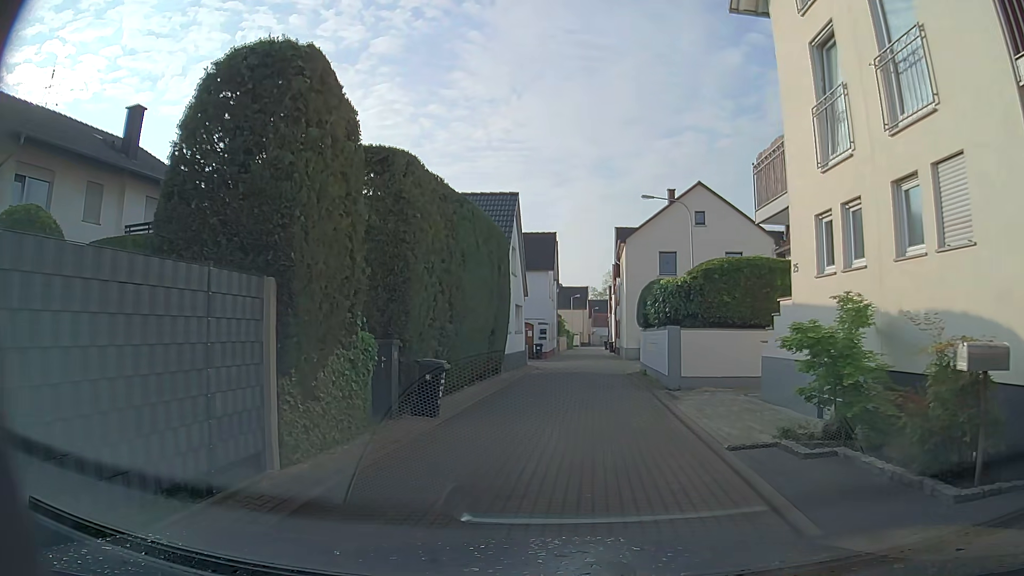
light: Day
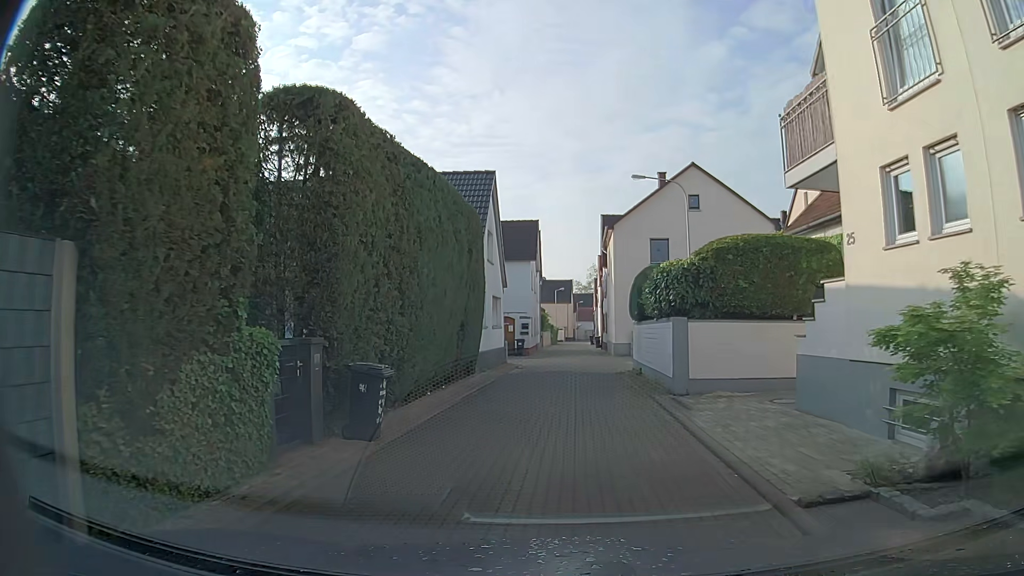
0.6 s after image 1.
(+0.1, +2.9) m; +1°
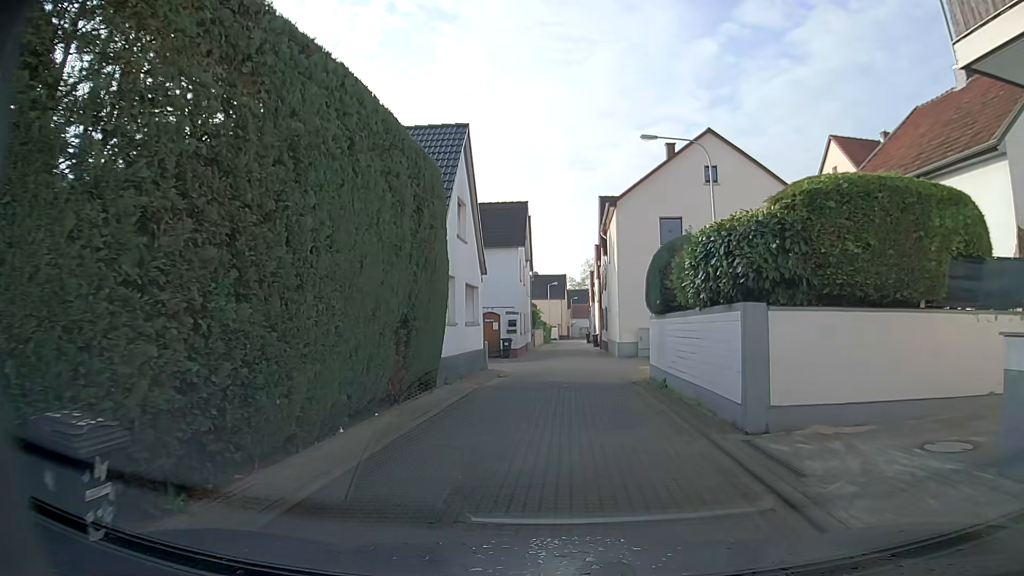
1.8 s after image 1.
(0.0, +5.5) m; -1°
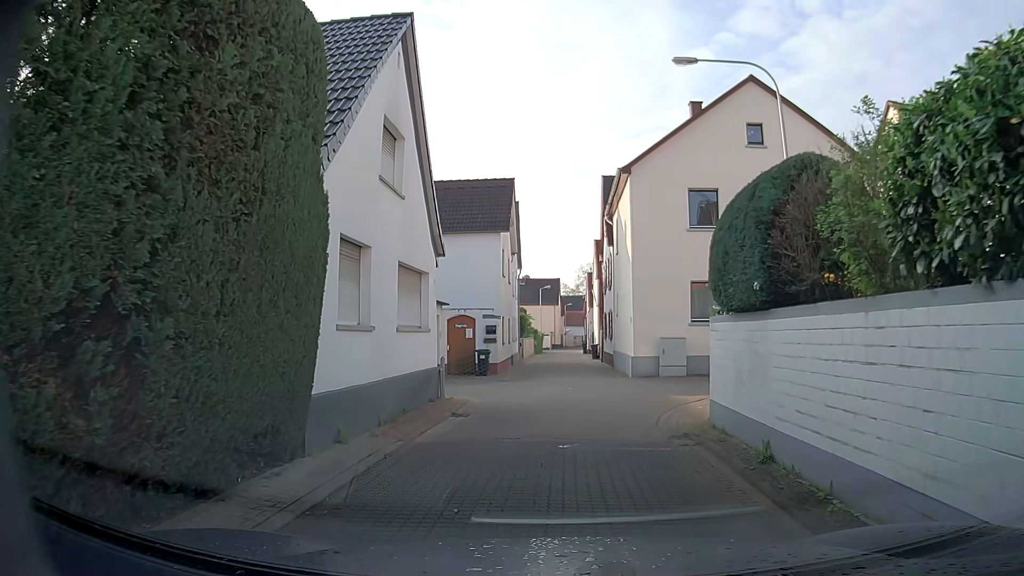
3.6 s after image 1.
(+0.3, +7.4) m; +4°
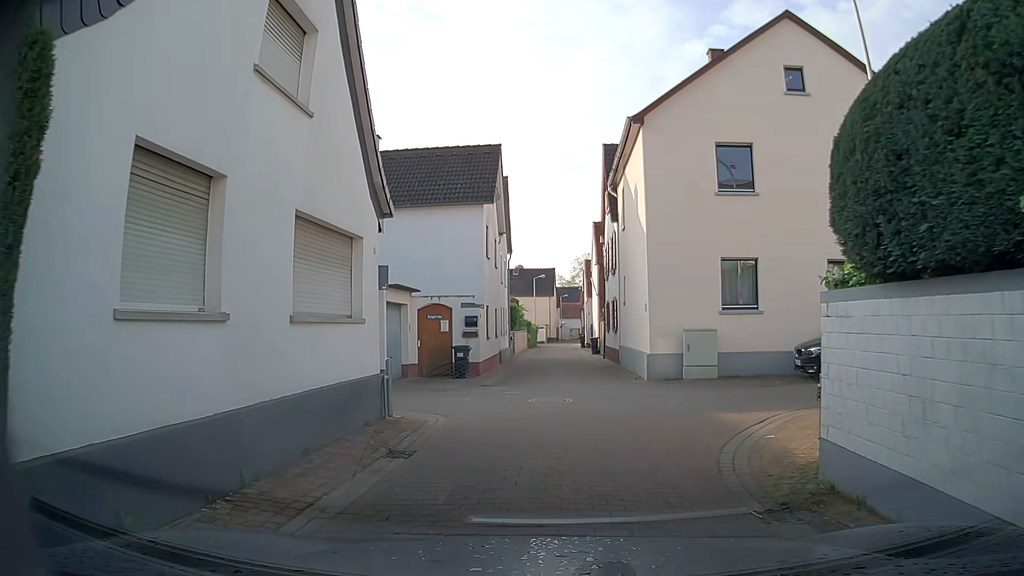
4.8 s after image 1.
(0.0, +4.5) m; -2°
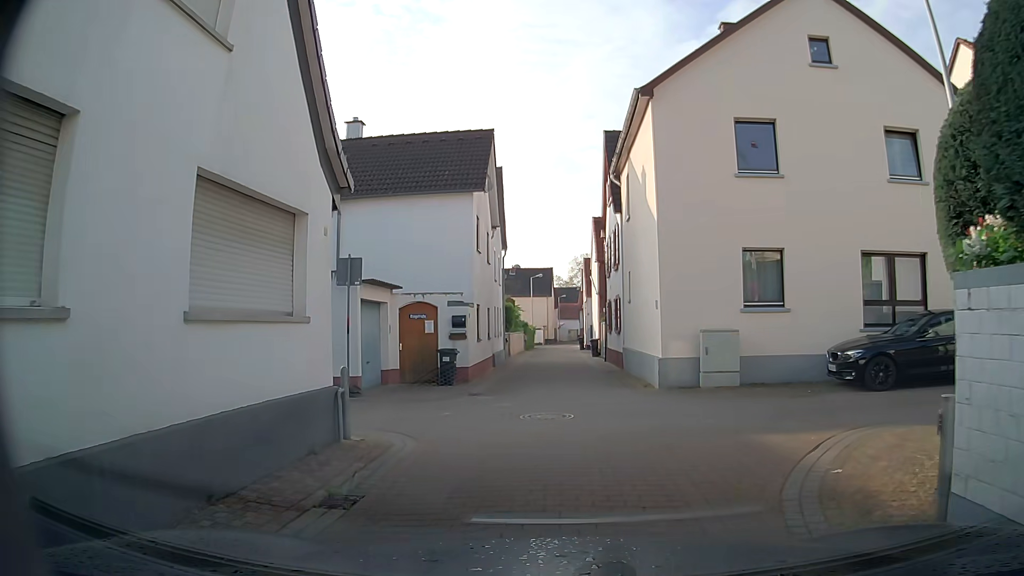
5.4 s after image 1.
(0.0, +2.1) m; +2°
